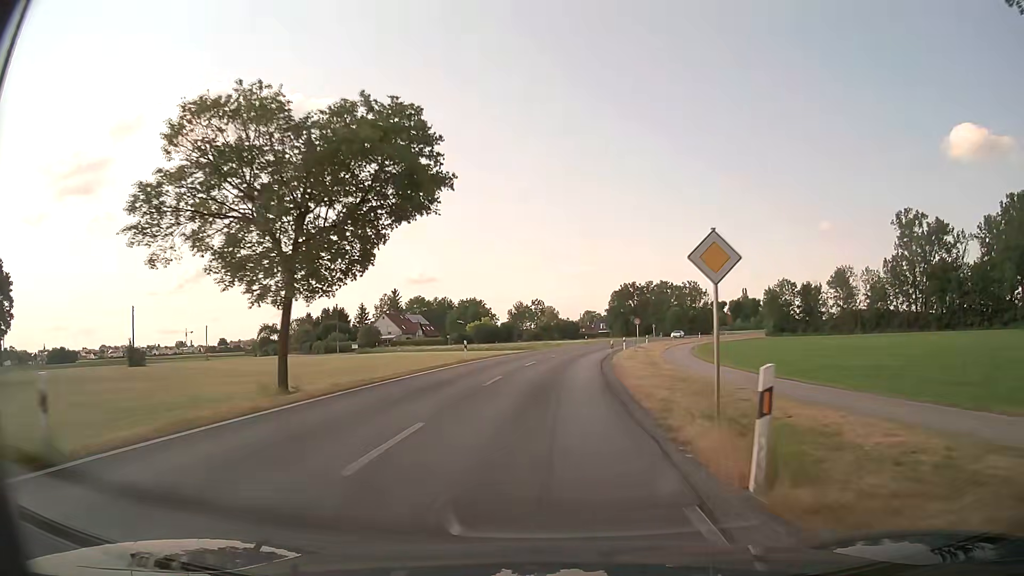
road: primary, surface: asphalt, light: Day
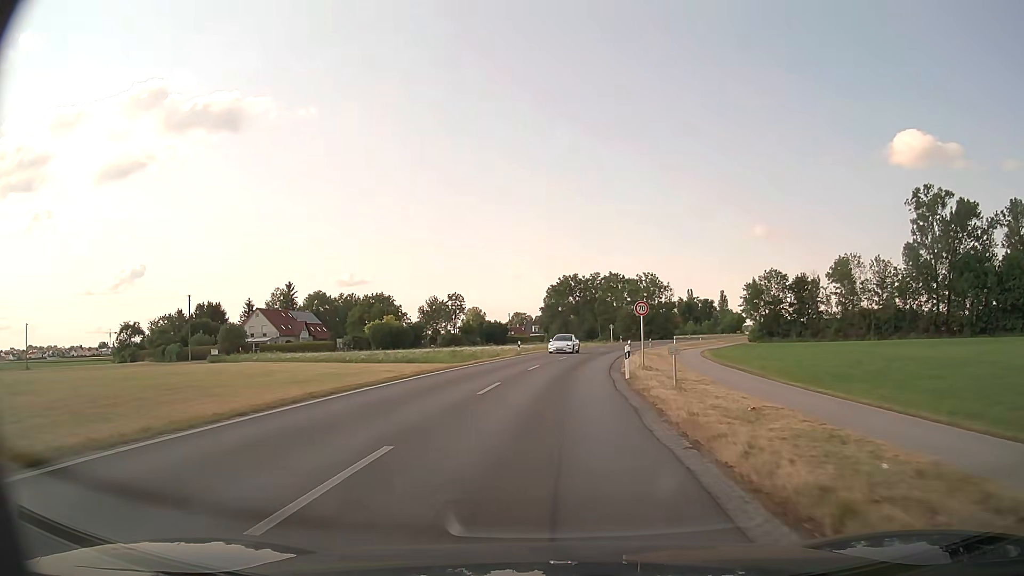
(+1.8, +37.7) m; +6°
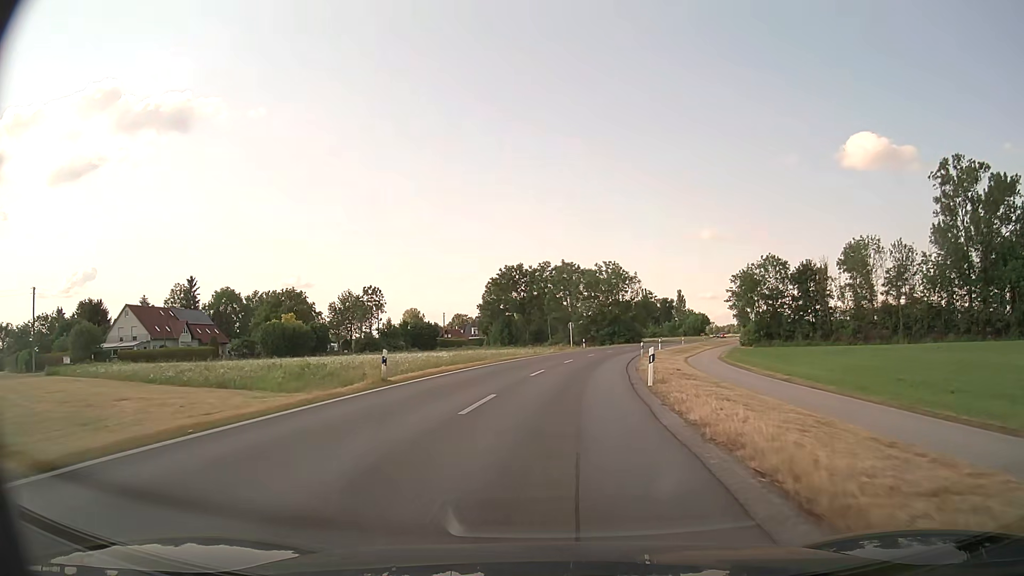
(+1.1, +28.1) m; +5°
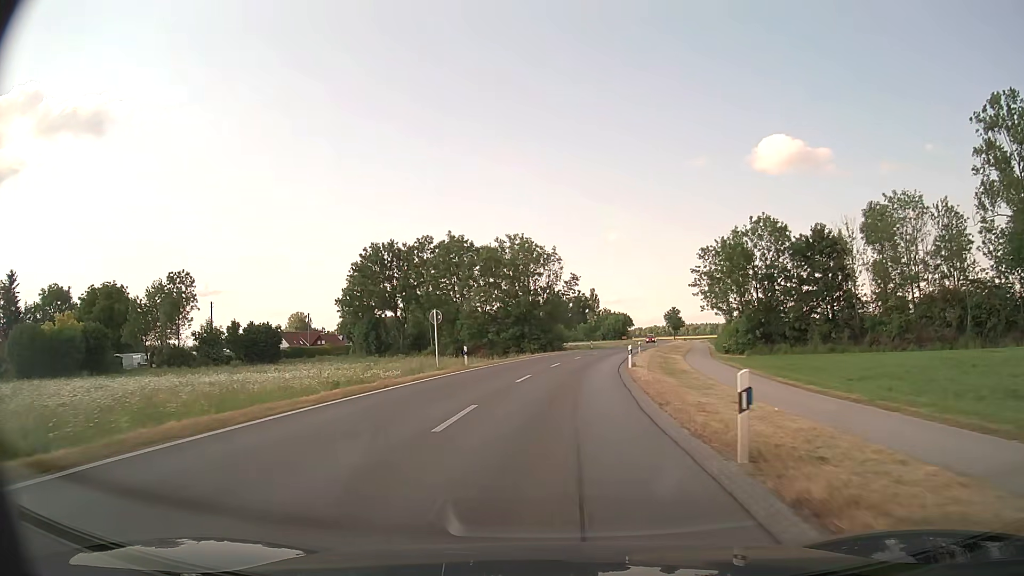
(+2.9, +37.4) m; +8°
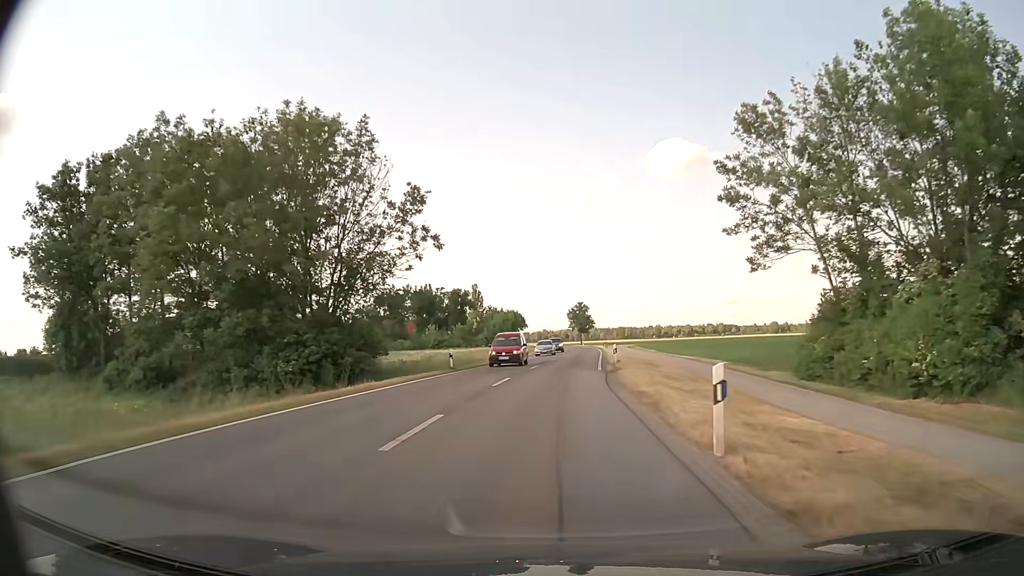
(+4.1, +49.4) m; +9°
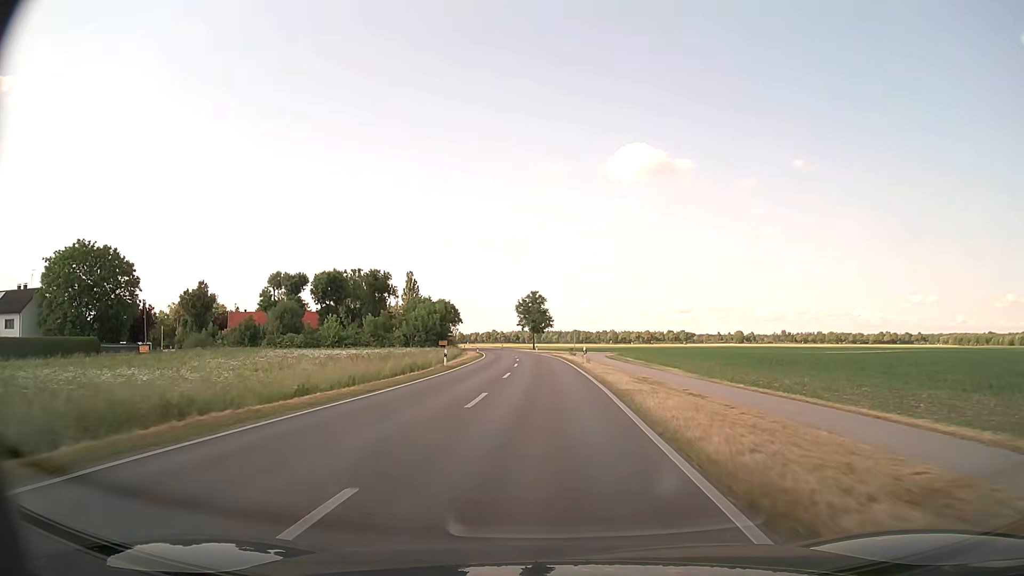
(+1.8, +41.9) m; +4°
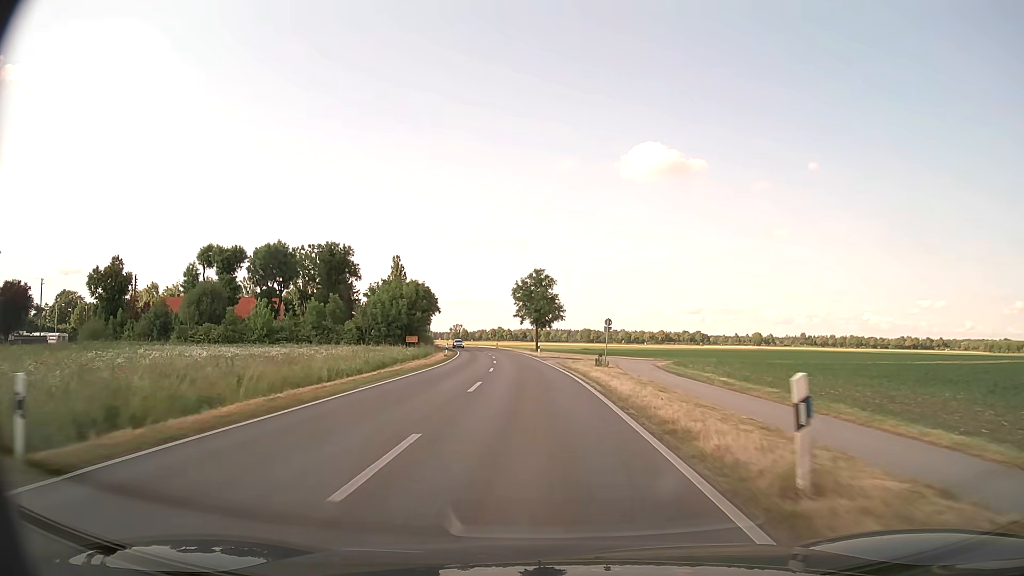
(+0.2, +32.6) m; 0°
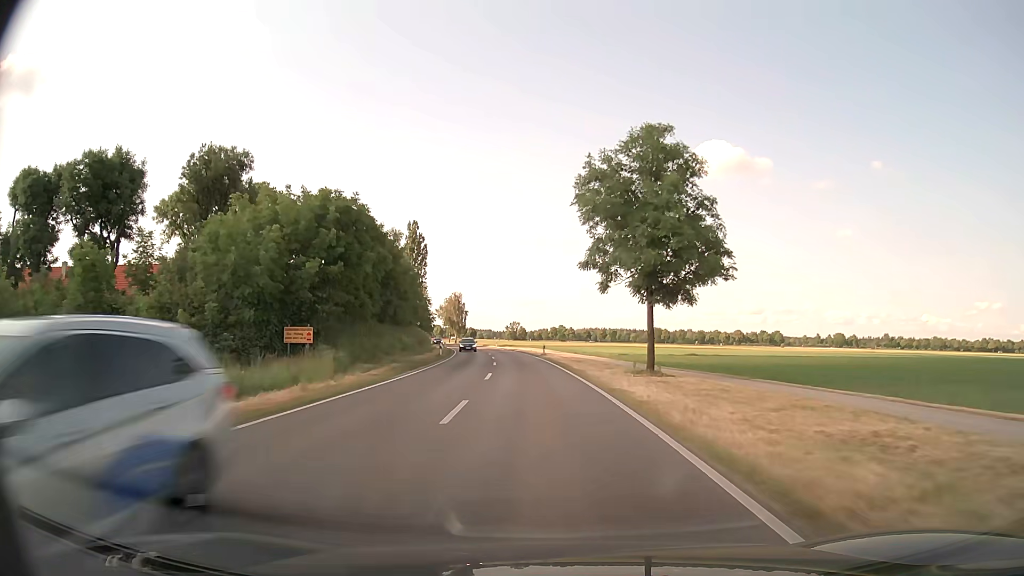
(-2.6, +54.9) m; -5°
(0, +10) (0, +20) (-1, +30) (-1, +40) (-2, +50) (-3, +60) (-4, +70) (-6, +80) (-7, +90) (-9, +99) m
